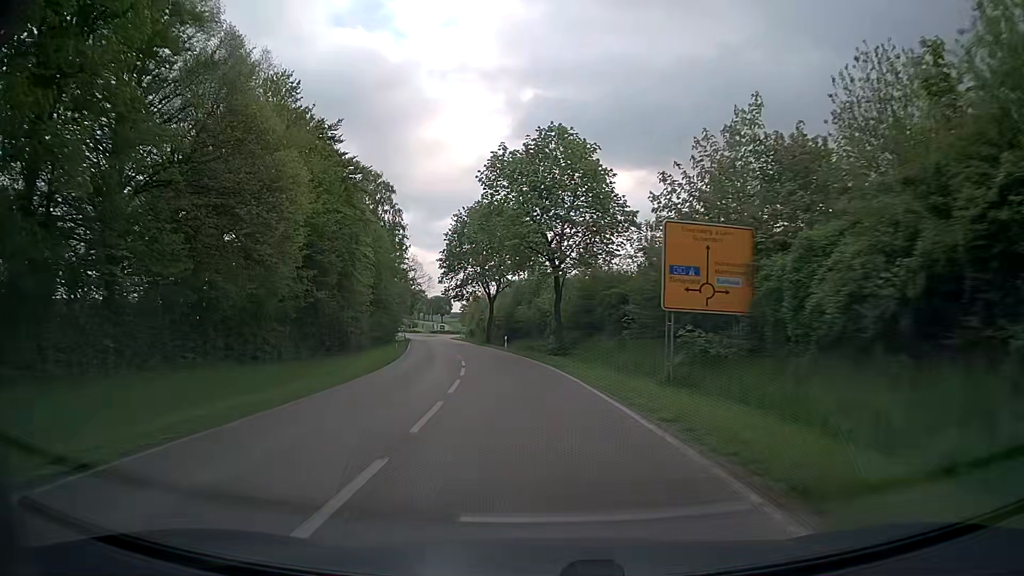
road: secondary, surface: asphalt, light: Day
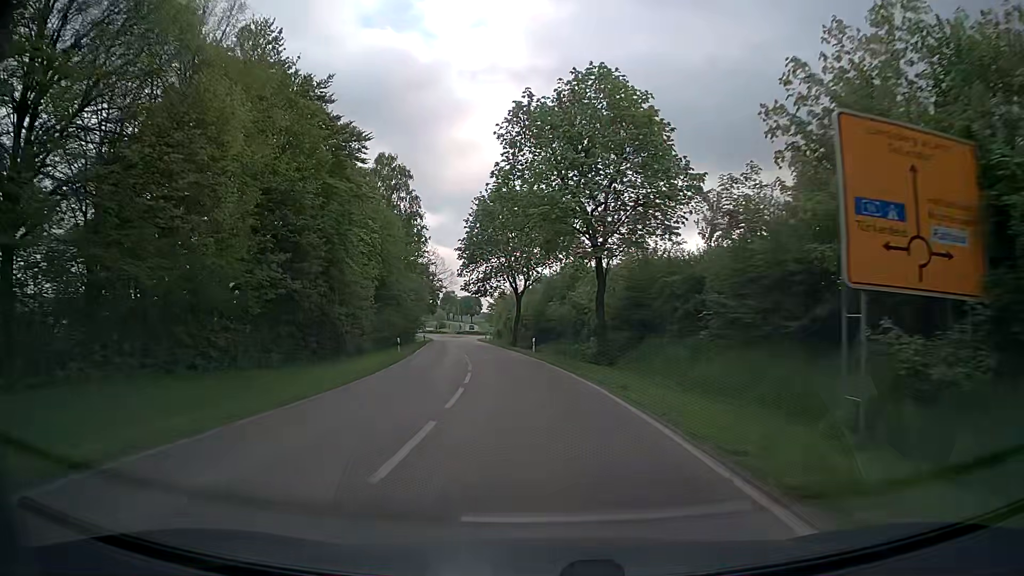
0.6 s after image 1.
(-0.2, +9.1) m; -3°
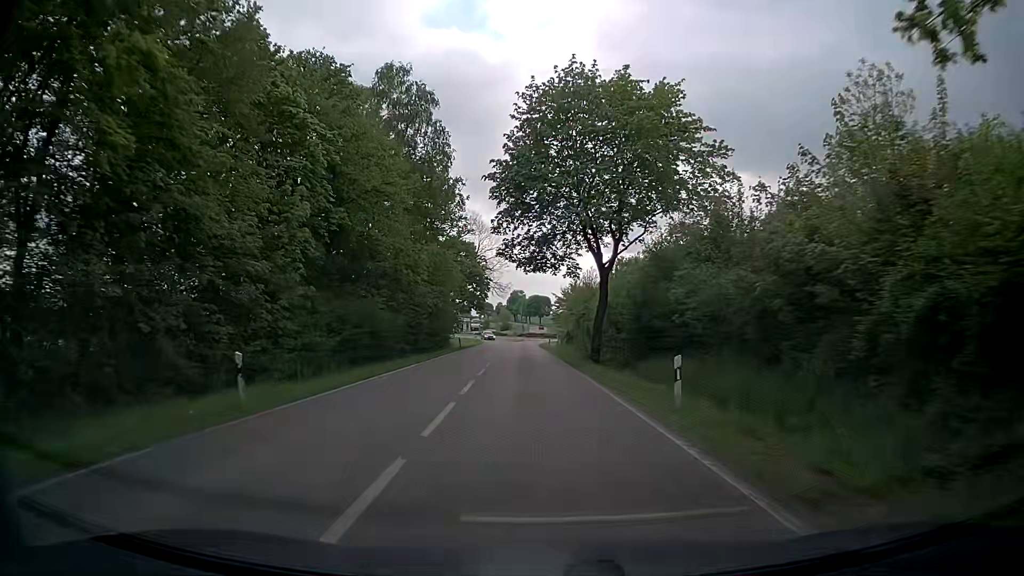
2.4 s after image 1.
(-1.5, +27.3) m; -6°
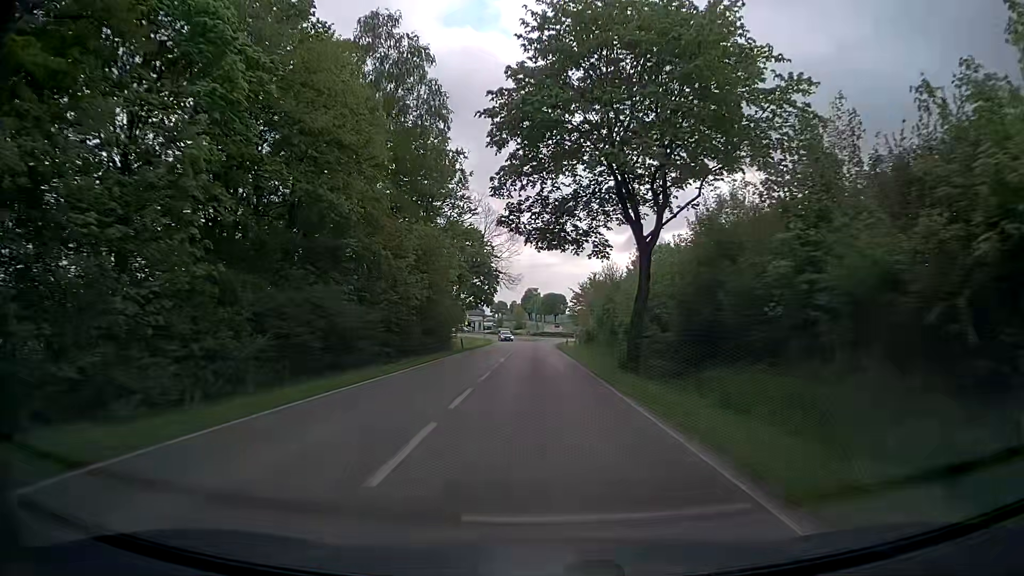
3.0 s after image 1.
(-0.1, +8.9) m; -1°
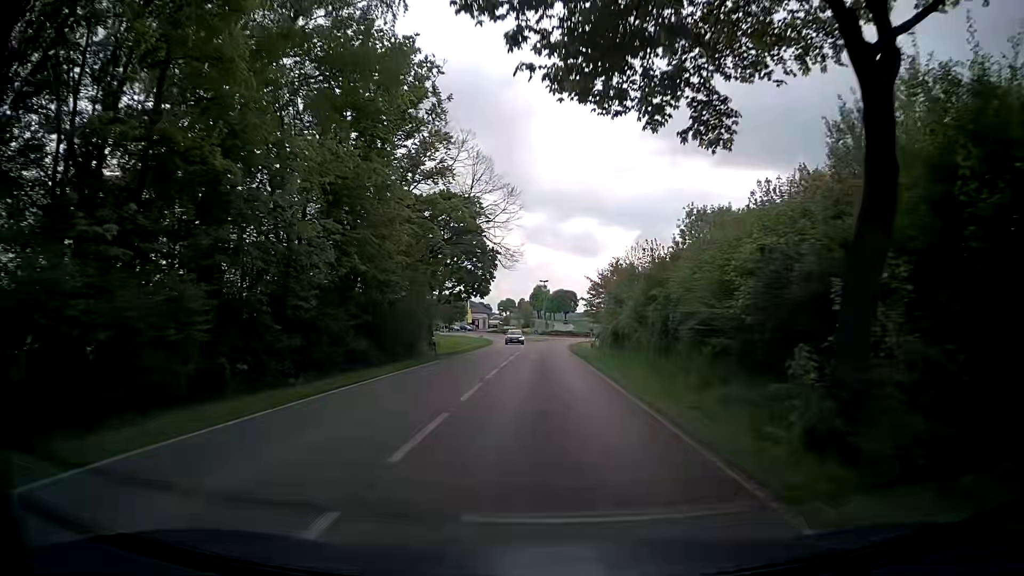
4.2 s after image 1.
(-0.1, +16.9) m; -1°
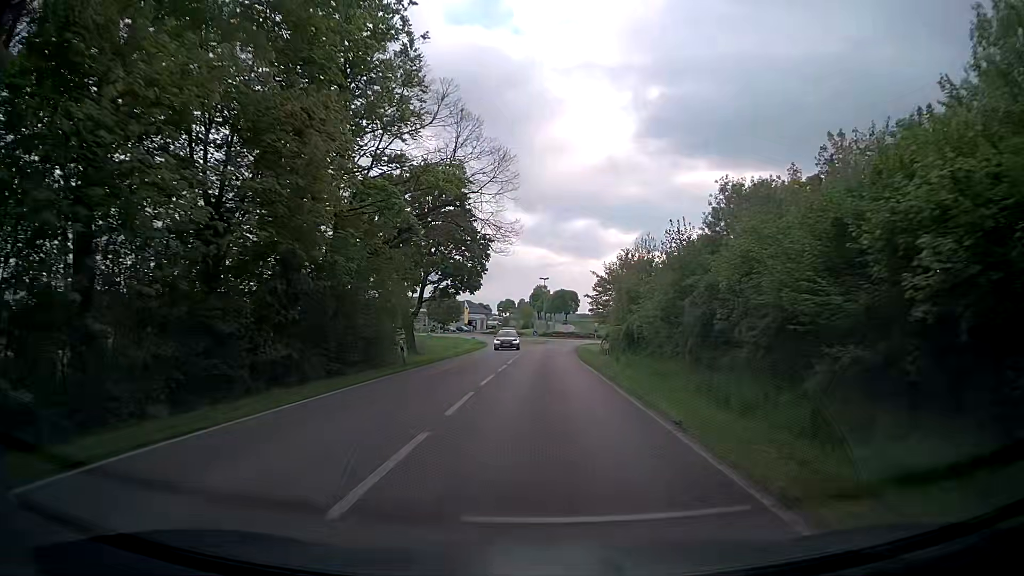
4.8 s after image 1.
(0.0, +7.9) m; 0°
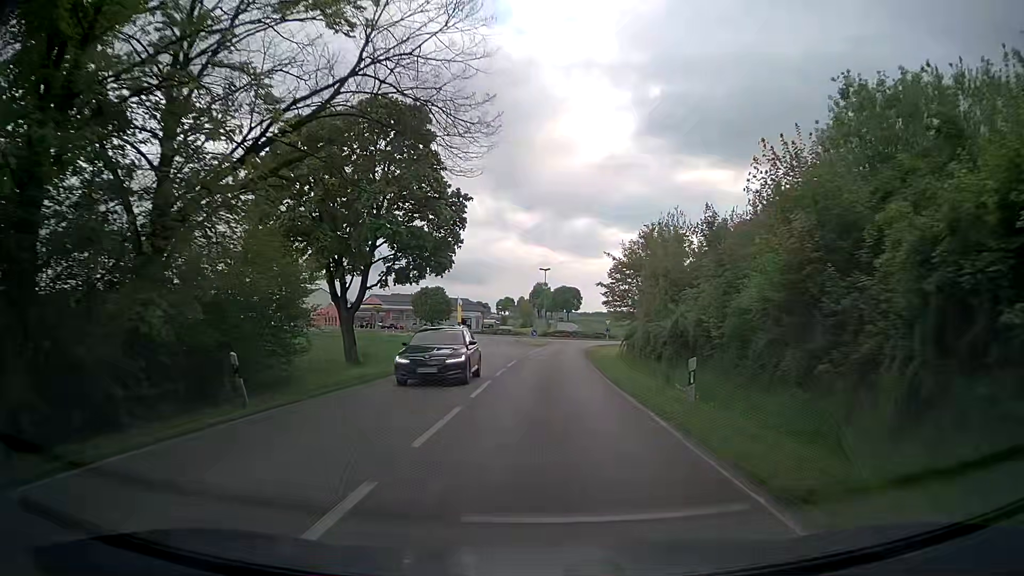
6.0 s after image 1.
(+0.1, +14.7) m; 0°
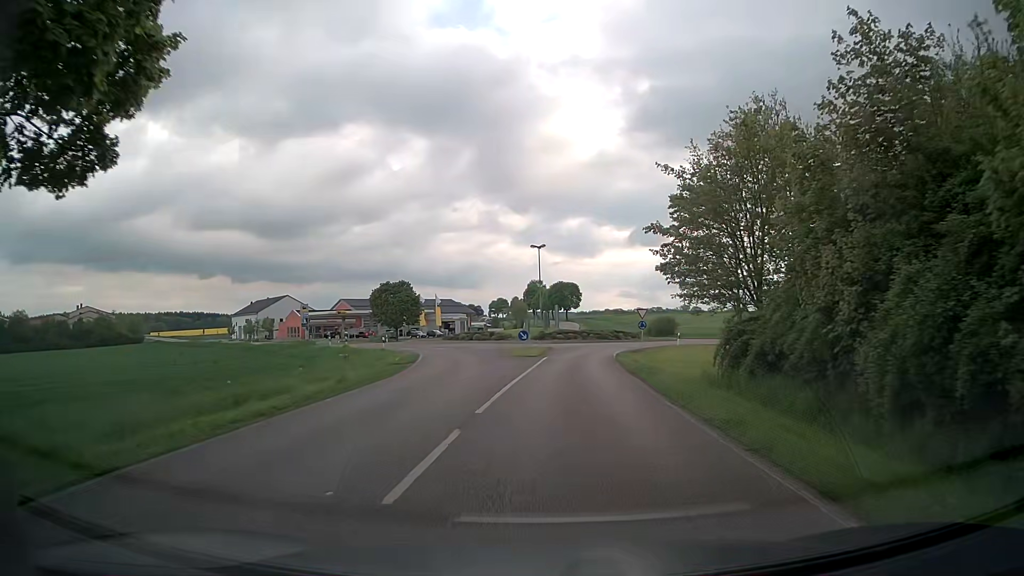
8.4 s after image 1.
(+0.2, +26.3) m; 0°
(0, +10) (0, +20) (+1, +30) (+2, +40) (+6, +49) (+11, +58) (+15, +67) (+14, +77) (+10, +86) (+6, +95) m
